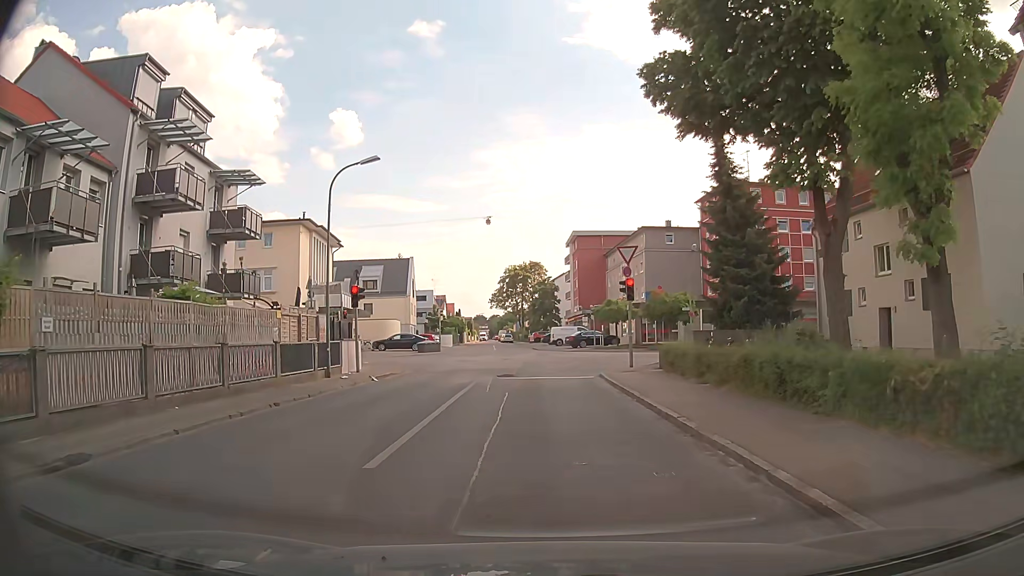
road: unclassified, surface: asphalt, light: Day
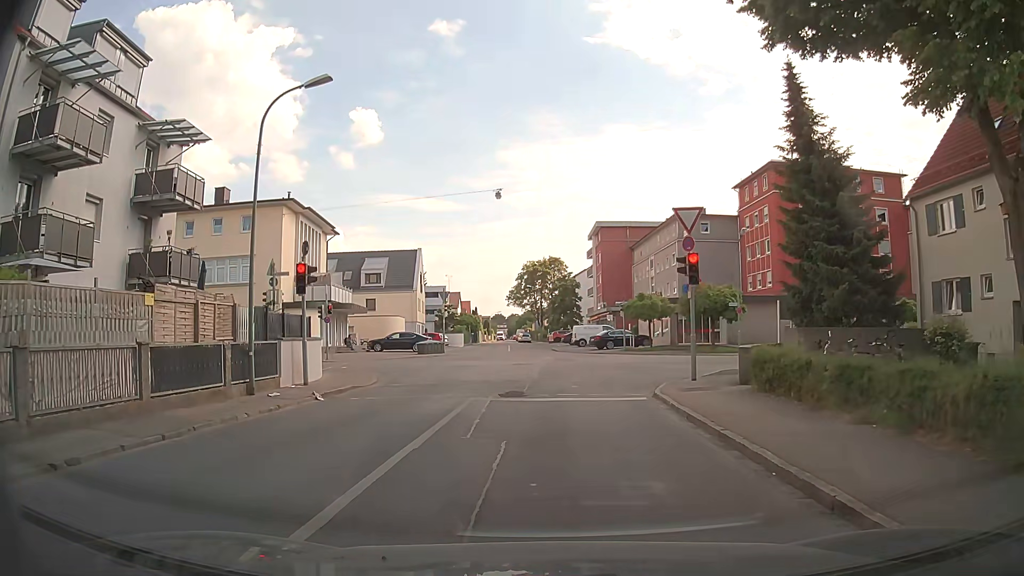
(-0.1, +7.7) m; -1°
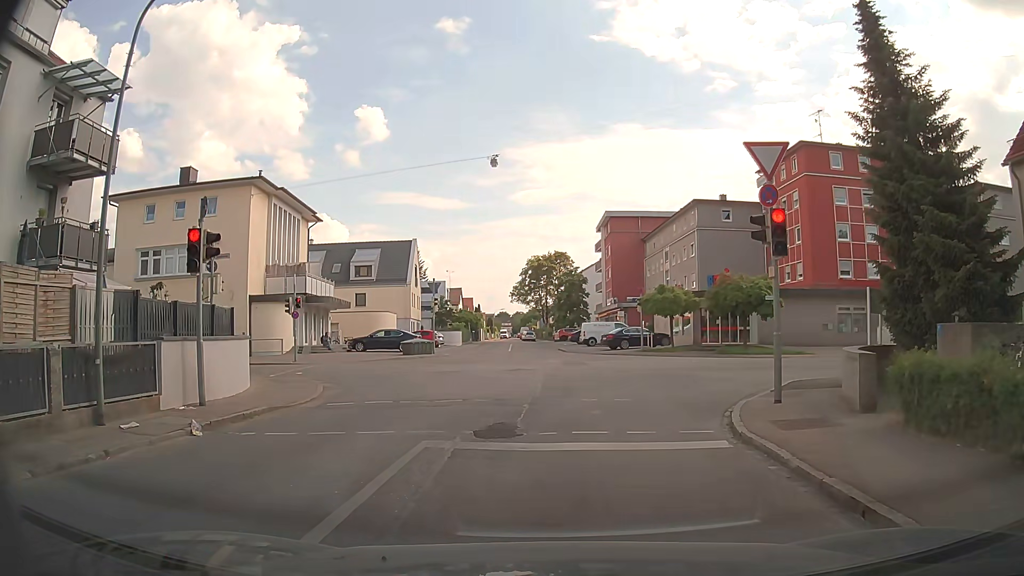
(0.0, +6.1) m; 0°
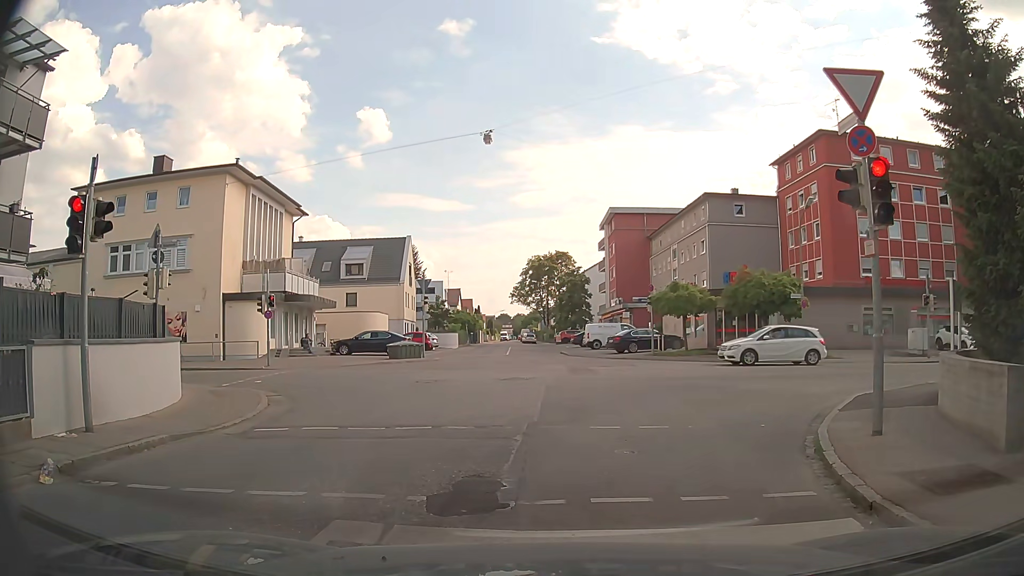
(-0.1, +3.5) m; -1°
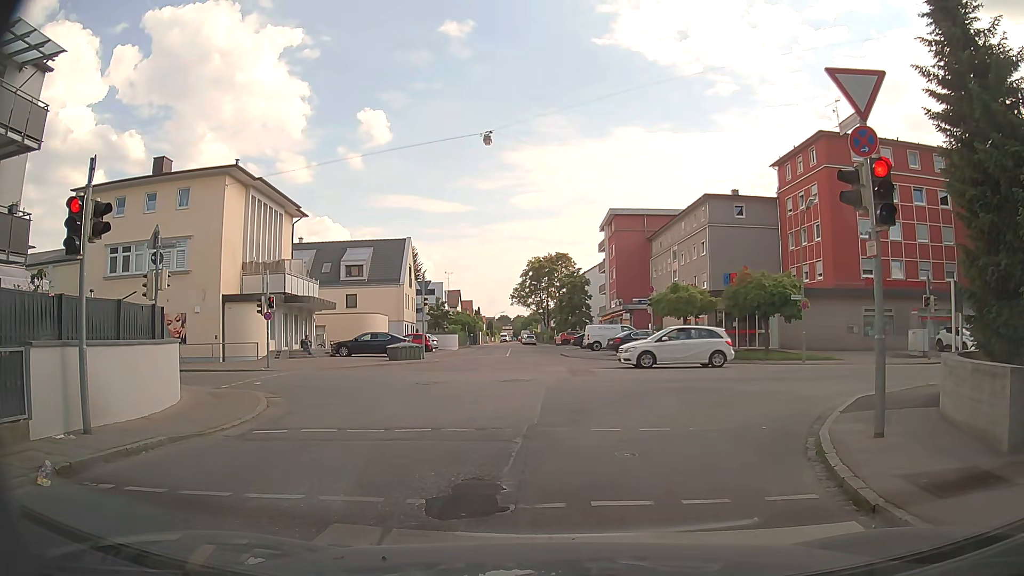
(0.0, +0.1) m; 0°
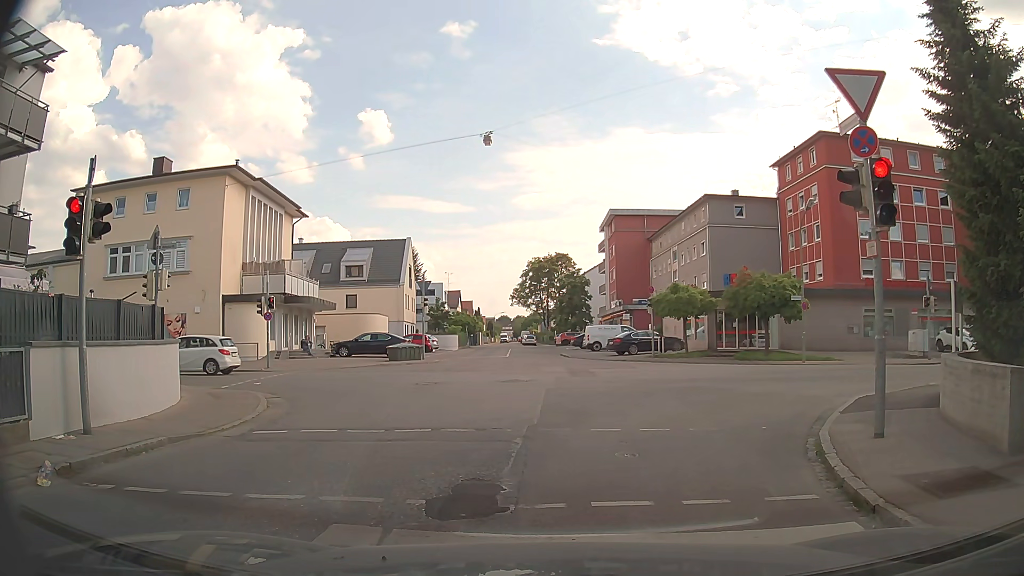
(0.0, +0.1) m; 0°
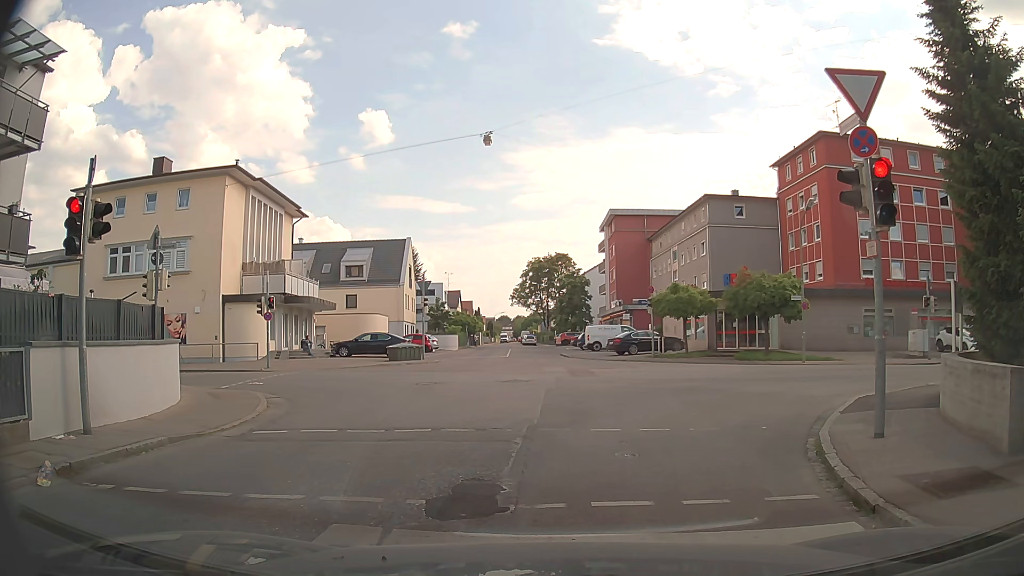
(0.0, 0.0) m; 0°
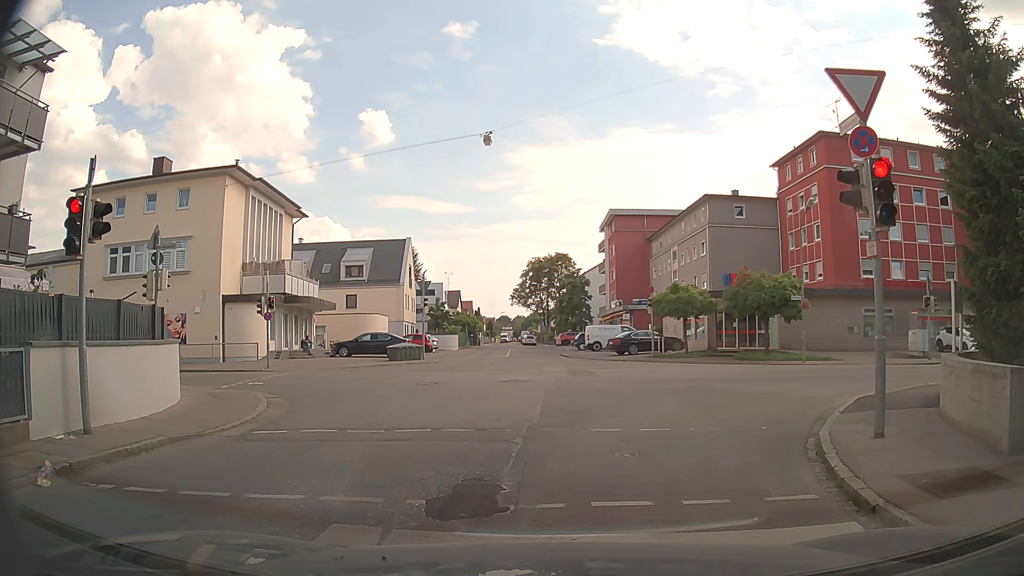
(0.0, 0.0) m; 0°
(0, +10) (0, +20) (0, +30) (-1, +40) (-1, +50) (-2, +60) (-2, +70) (-4, +80) (-5, +90) (-6, +100) m
